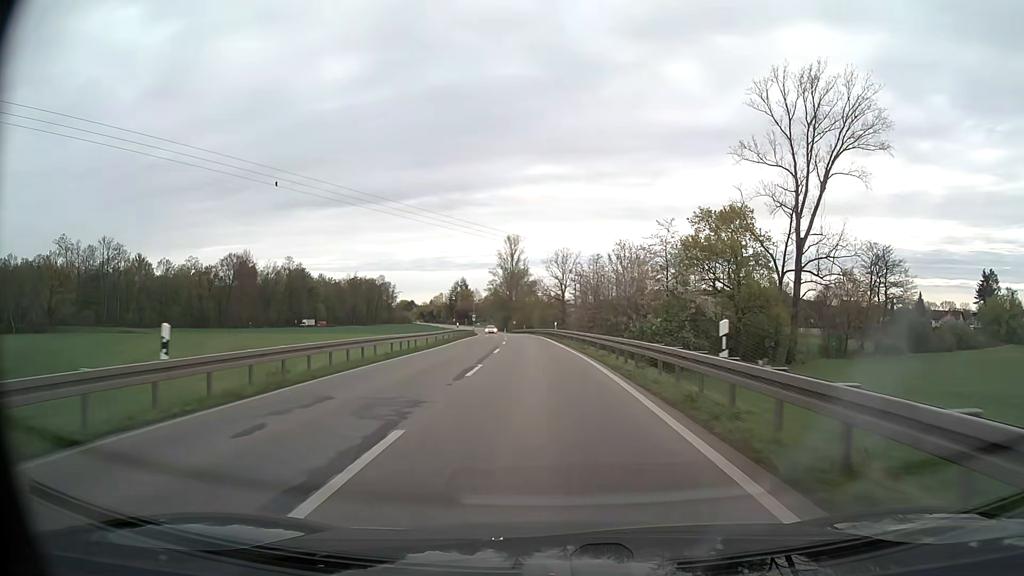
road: secondary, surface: asphalt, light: Day
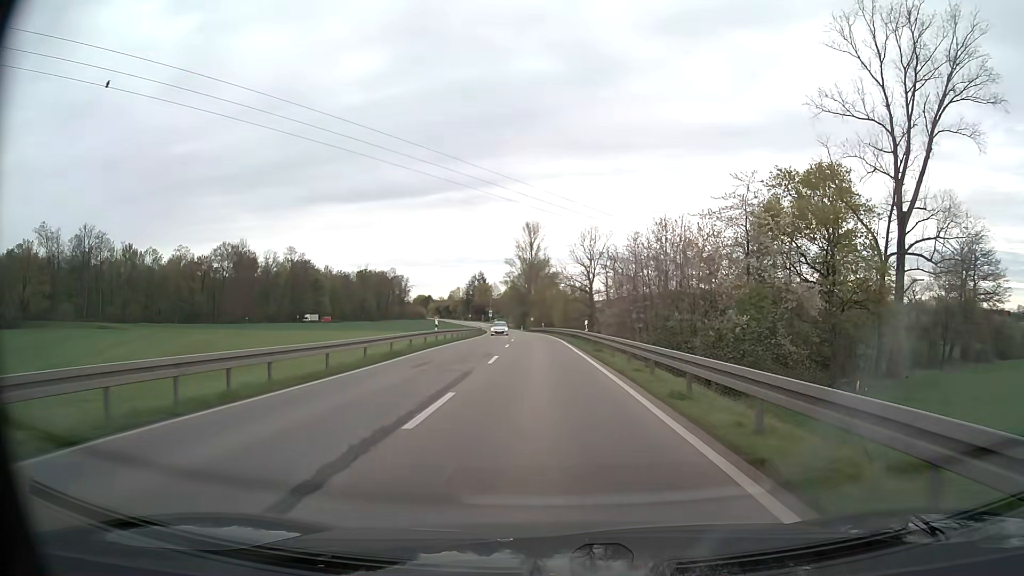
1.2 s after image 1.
(-0.4, +19.9) m; -2°
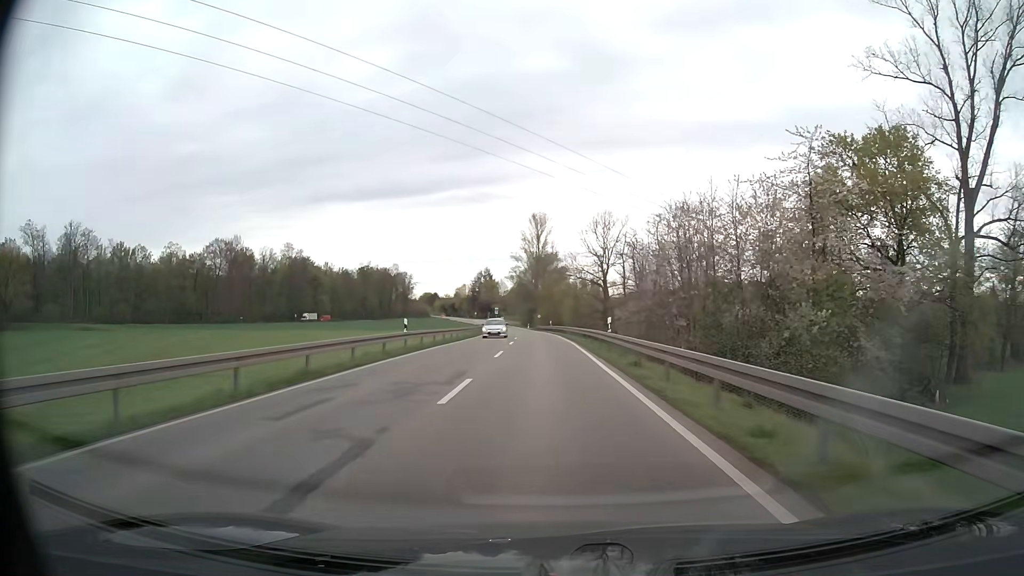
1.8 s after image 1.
(-0.1, +10.0) m; -1°
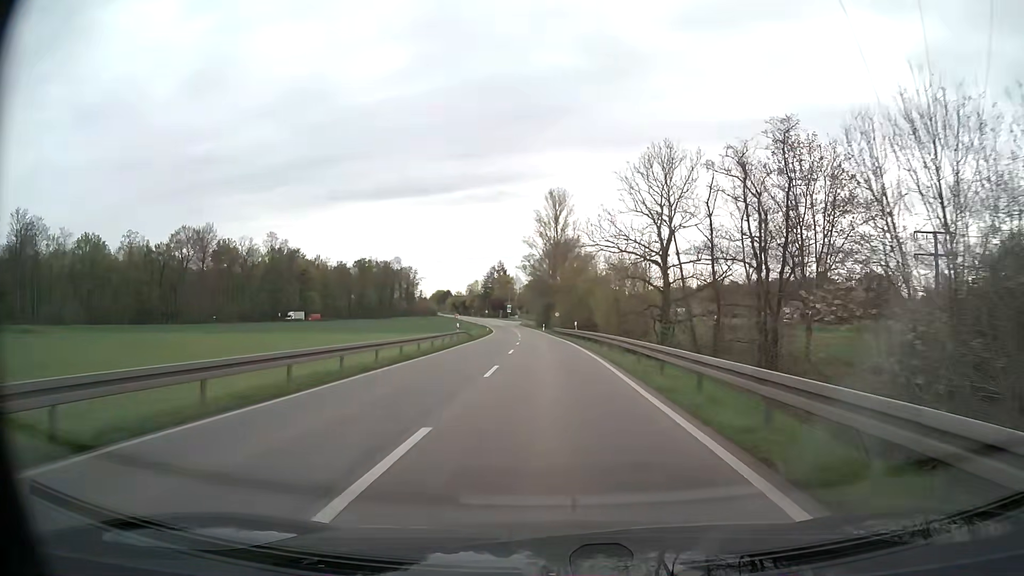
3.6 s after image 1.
(-0.5, +30.0) m; -2°
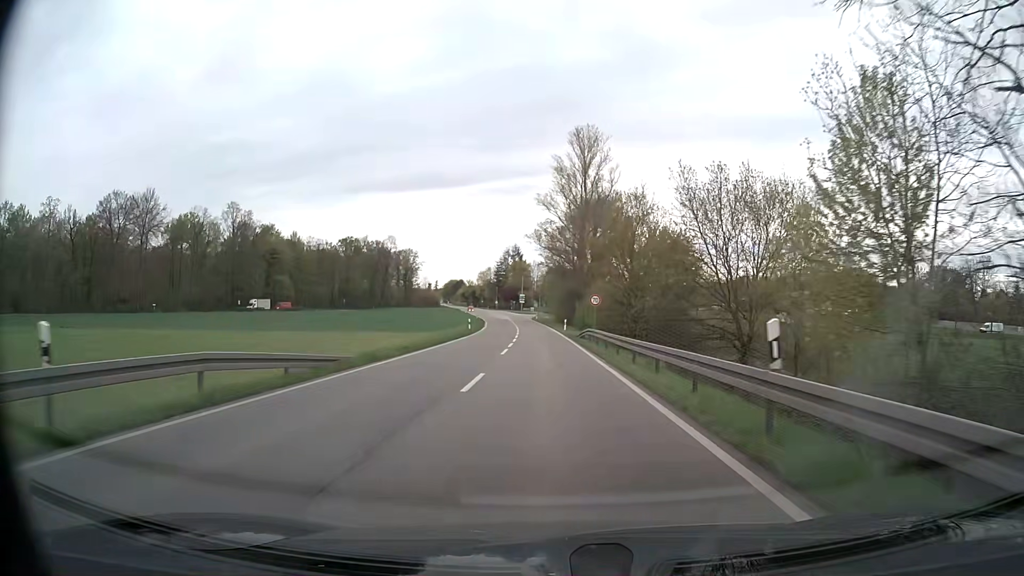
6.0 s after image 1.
(-0.5, +40.4) m; -2°
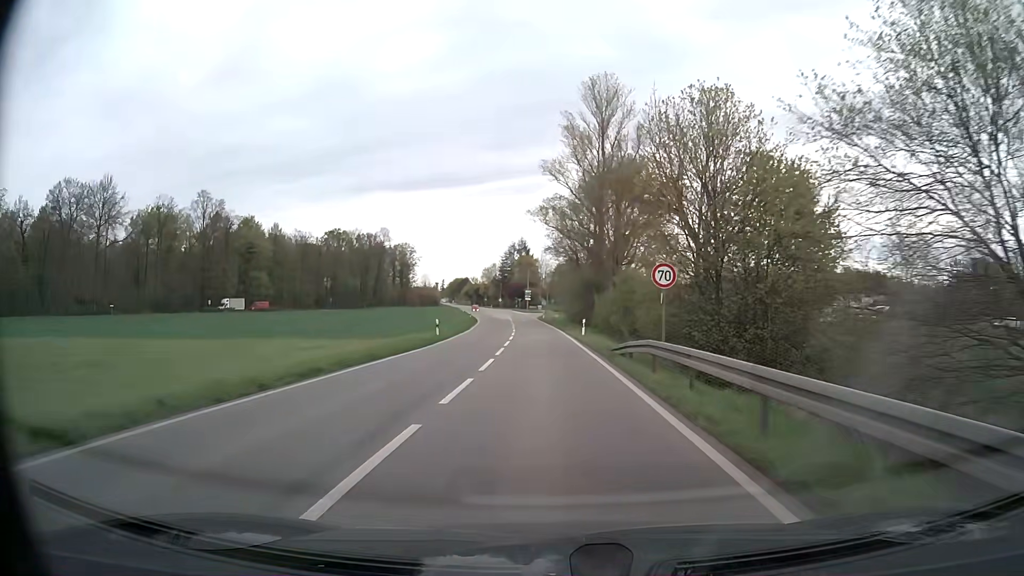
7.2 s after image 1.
(0.0, +20.0) m; -1°
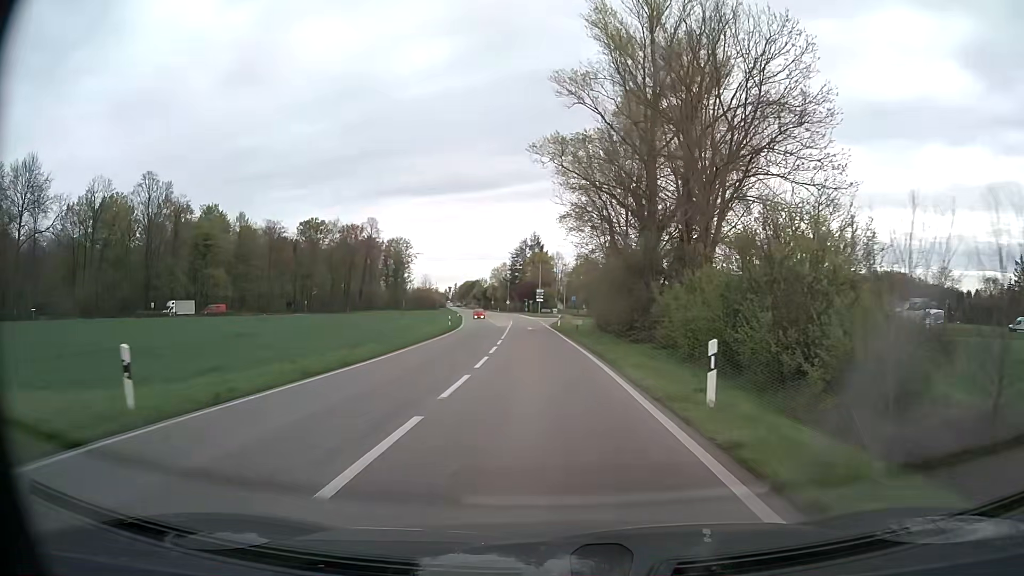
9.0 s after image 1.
(-0.3, +29.3) m; -1°
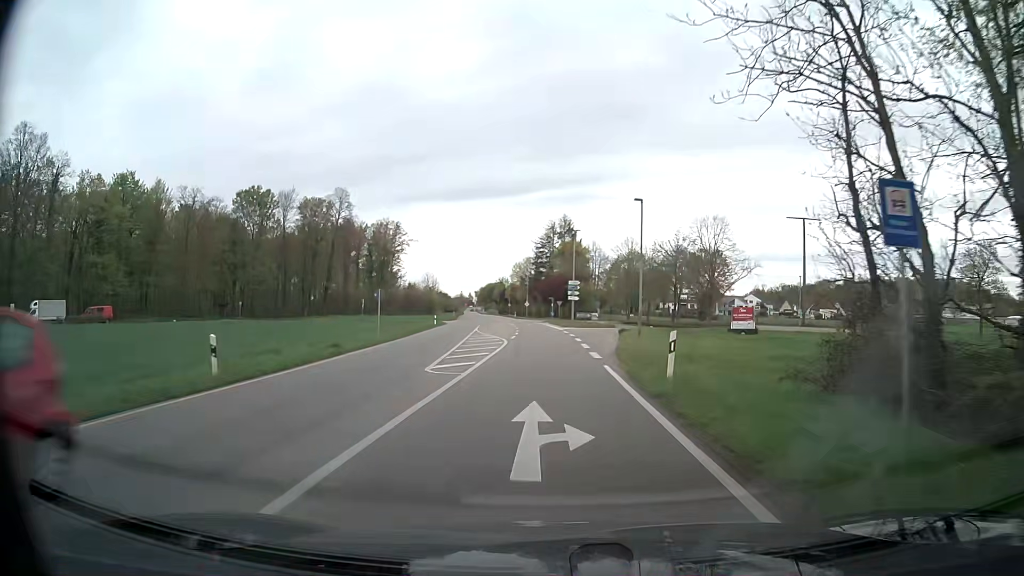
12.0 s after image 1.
(-1.1, +45.7) m; -2°
(0, +10) (0, +20) (+1, +30) (+2, +40) (+3, +50) (+7, +59) (+15, +65) (+24, +68) (+34, +66) (+42, +60) m
